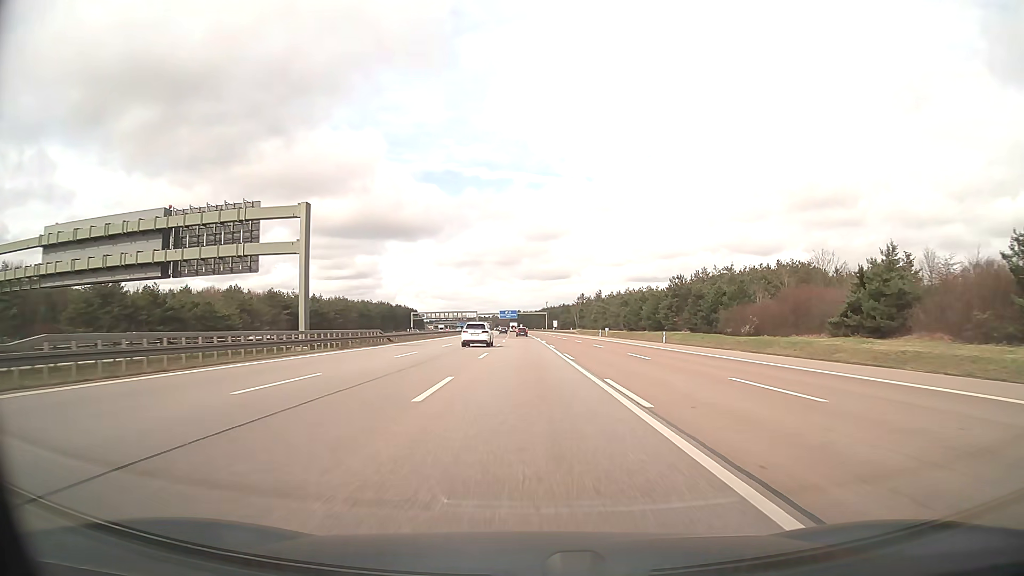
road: motorway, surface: asphalt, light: Day
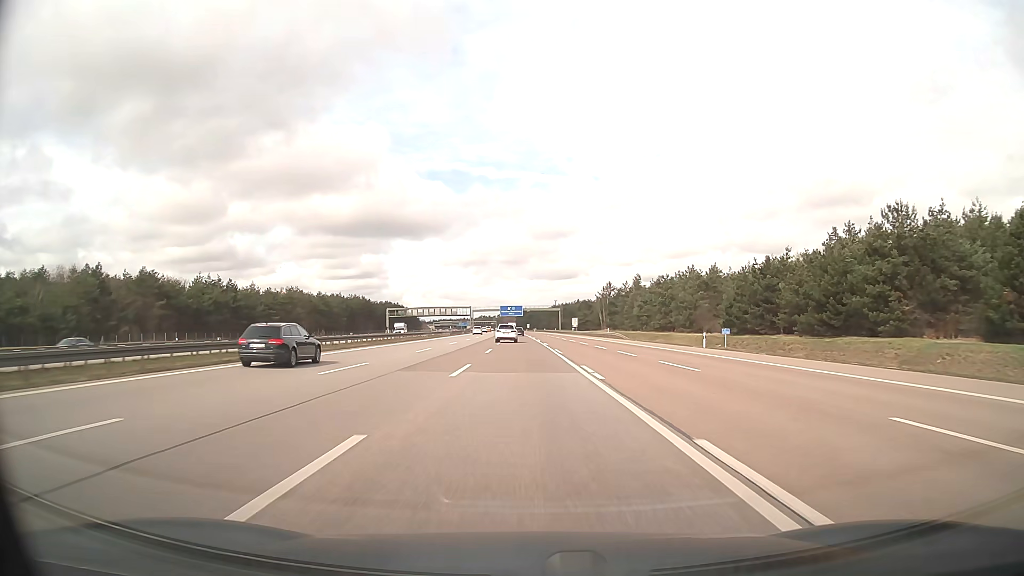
(-0.4, +63.4) m; -1°
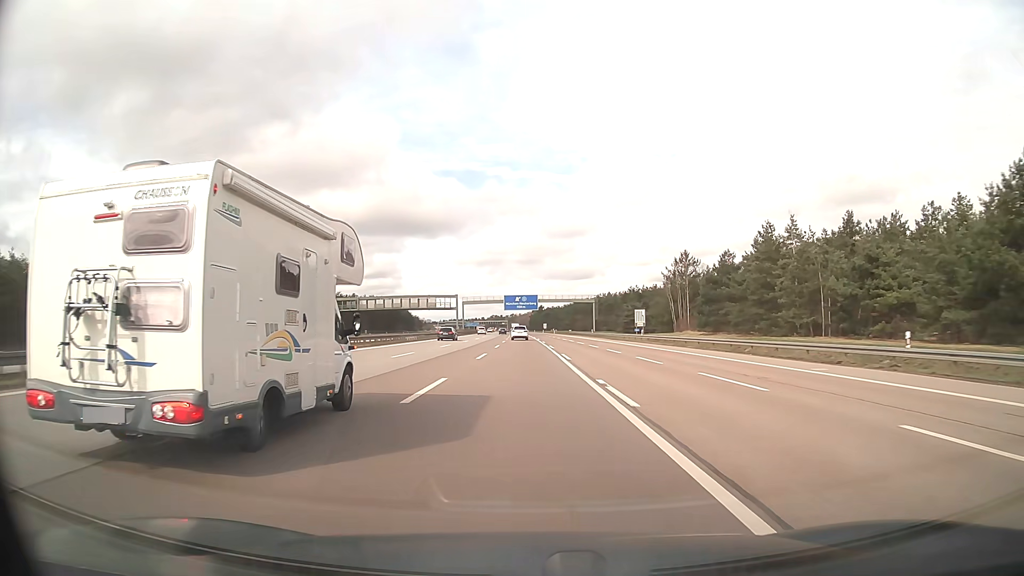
(-0.7, +79.1) m; -1°
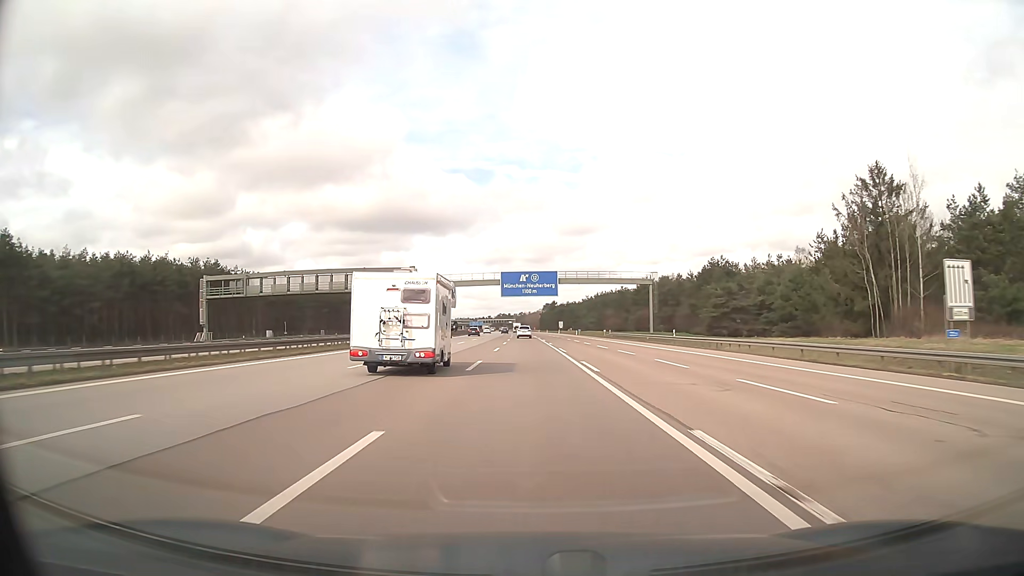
(-0.5, +63.3) m; -1°
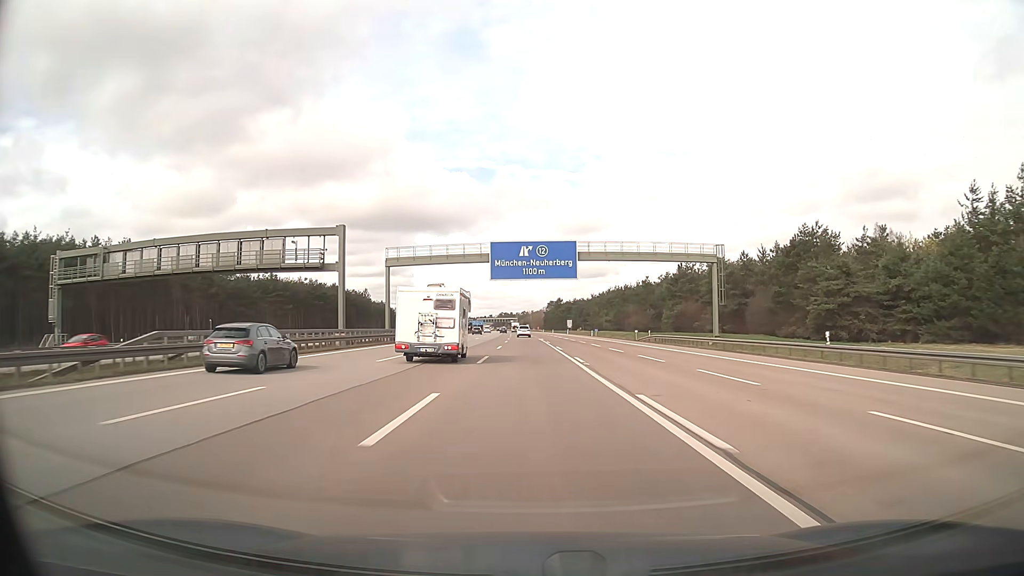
(-0.1, +31.7) m; 0°
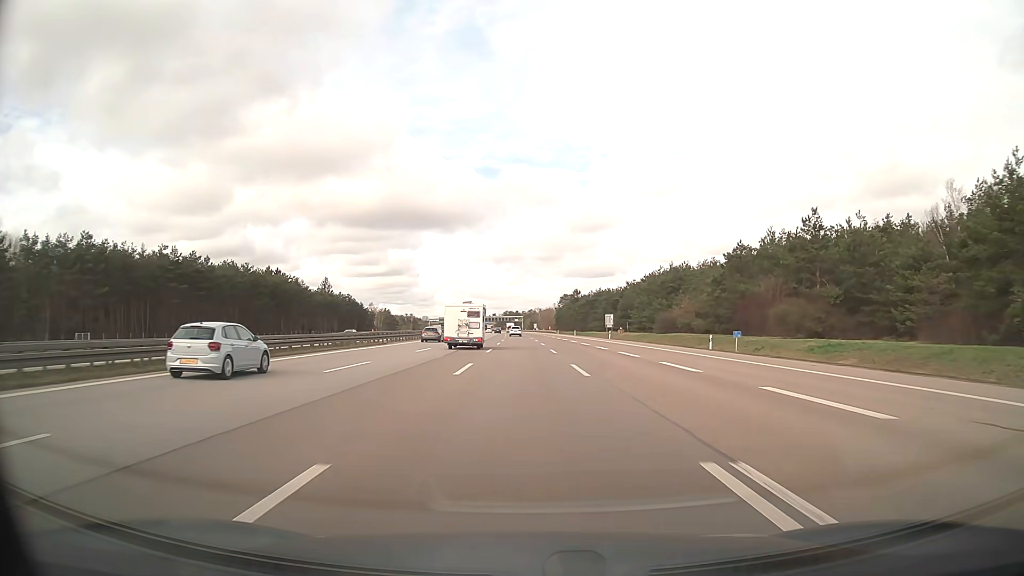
(-0.3, +79.2) m; 0°
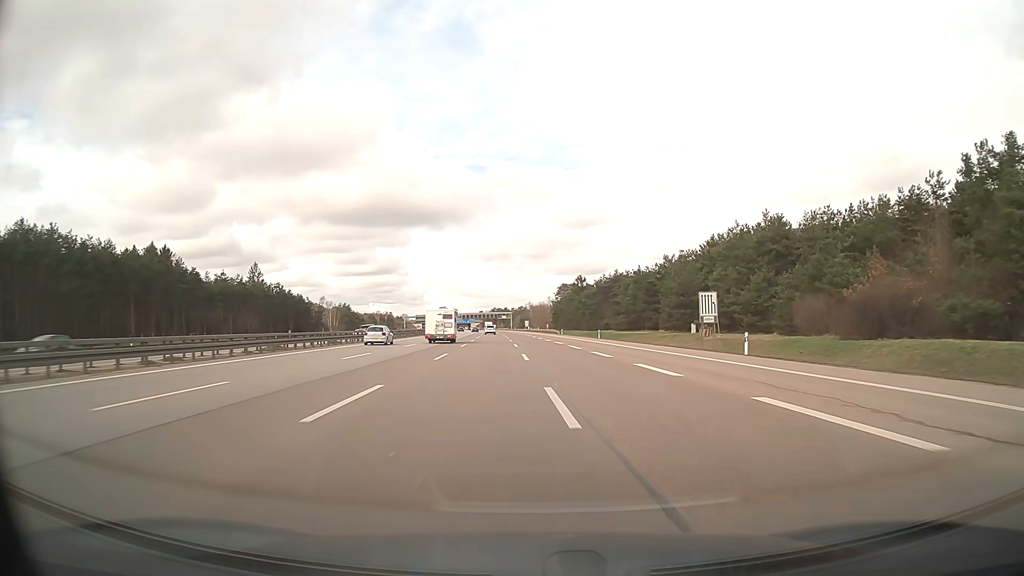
(+0.1, +63.3) m; +1°
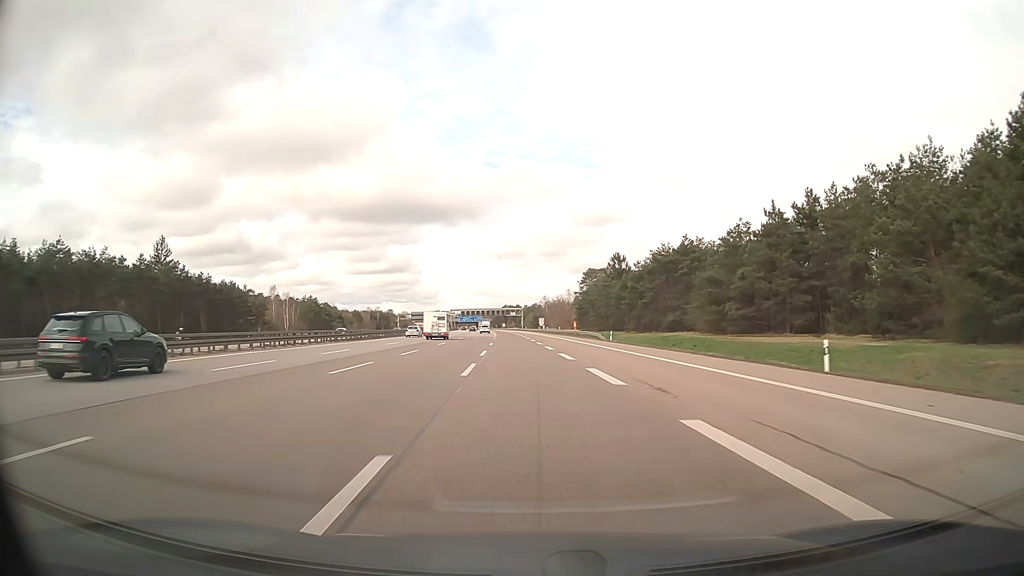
(-0.2, +63.1) m; -1°
(0, +10) (0, +20) (0, +30) (-1, +40) (-1, +50) (-1, +60) (-2, +70) (-2, +80) (-3, +90) (-3, +100) m
